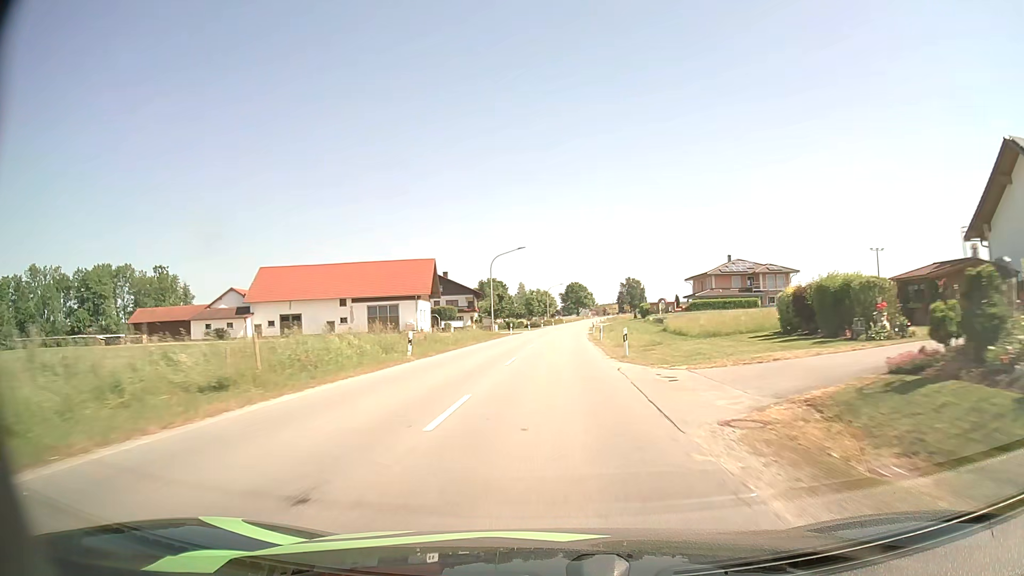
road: secondary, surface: asphalt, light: Day
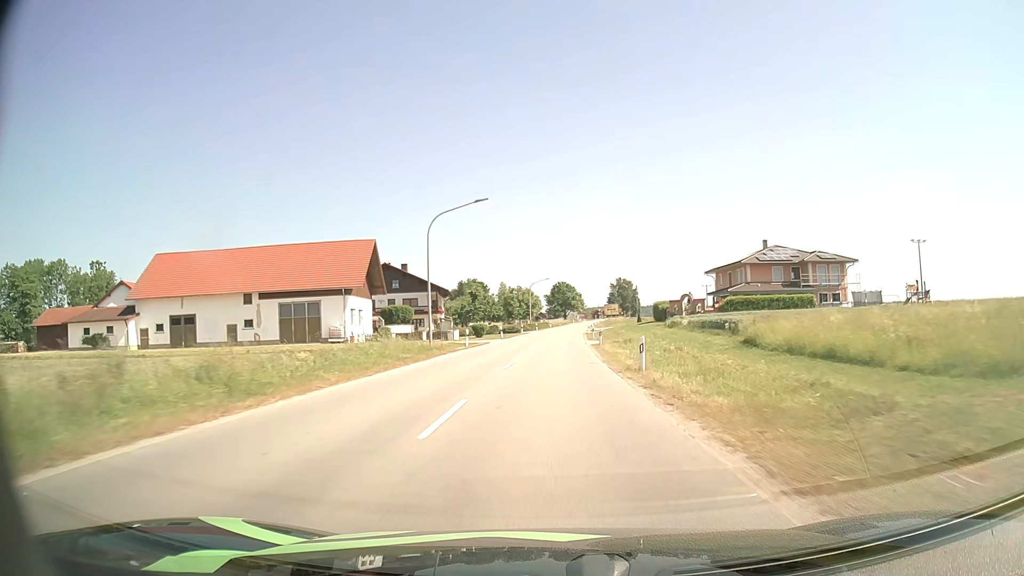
(+0.3, +24.2) m; +1°
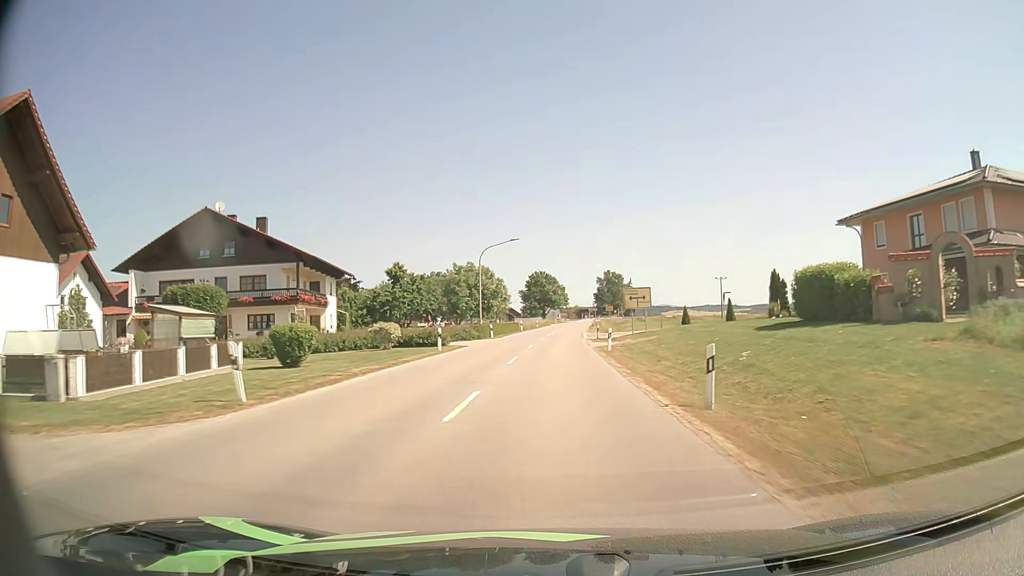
(+0.8, +46.8) m; +2°
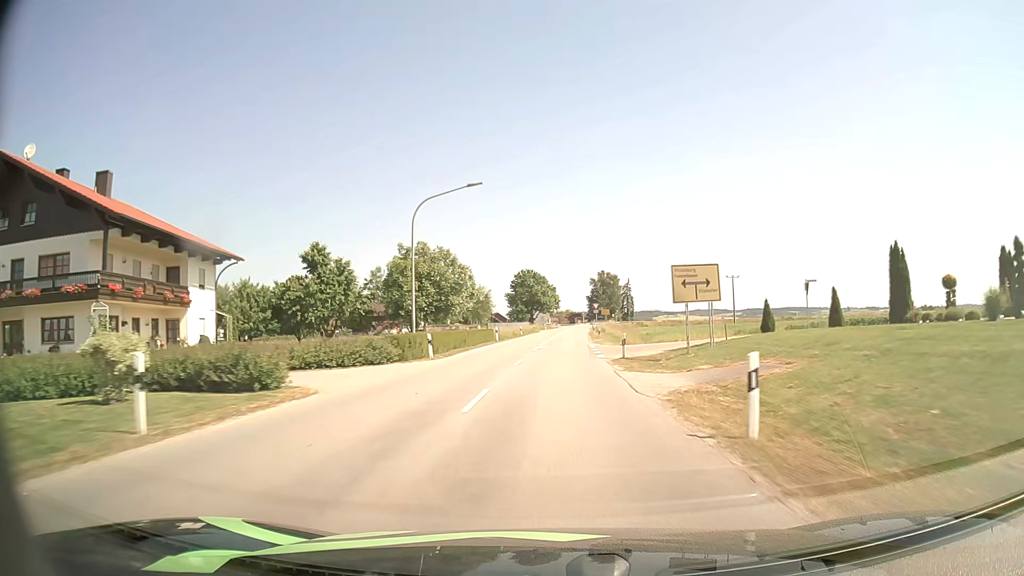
(+0.1, +22.5) m; +1°
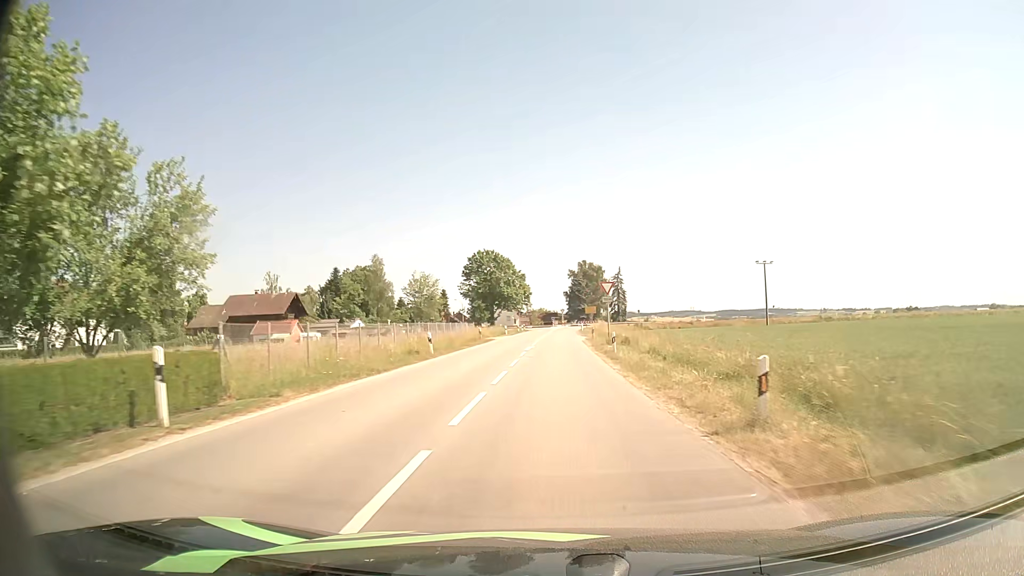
(+0.8, +43.2) m; +2°
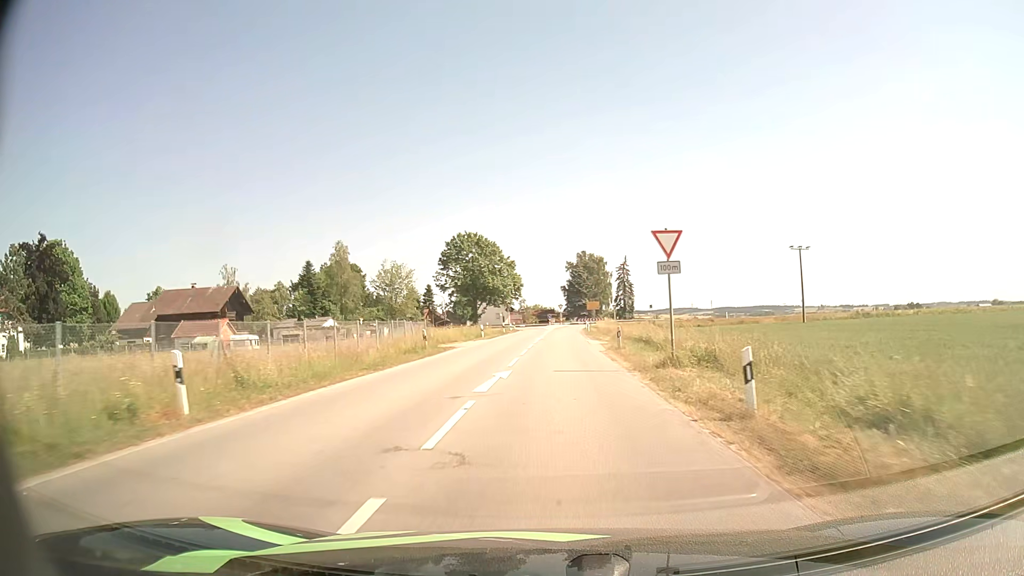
(+0.1, +19.8) m; +1°
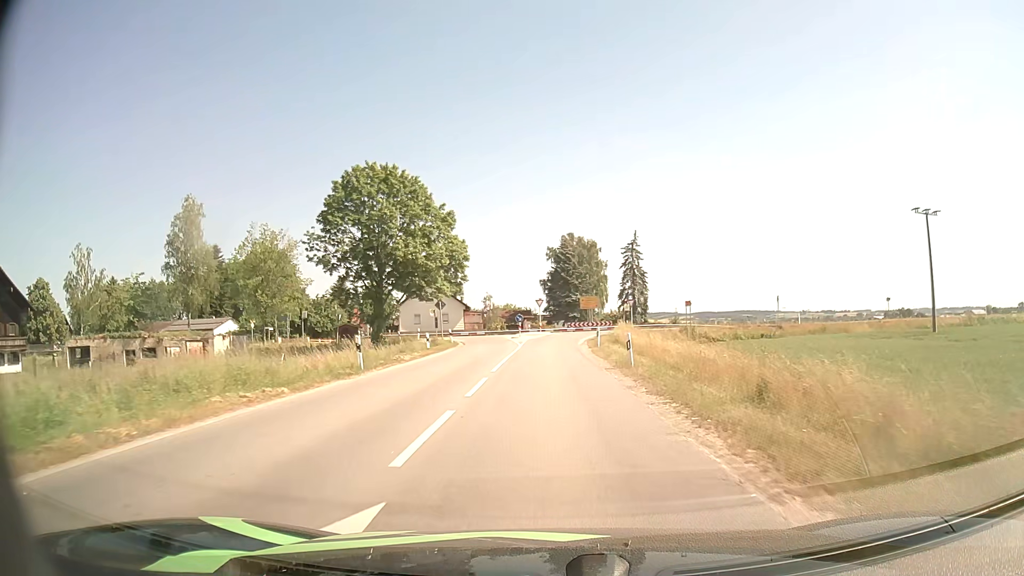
(+0.5, +42.2) m; +2°
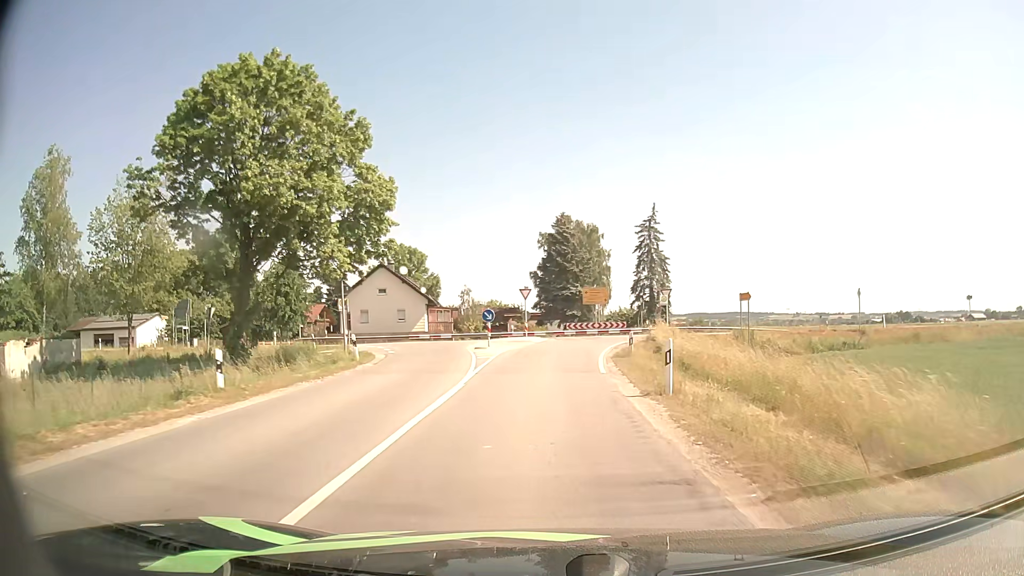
(0.0, +21.4) m; 0°
(0, +10) (0, +20) (+1, +30) (+3, +40) (+10, +47) (+19, +50) (+29, +52) (+39, +53) (+49, +54) (+59, +55) m
